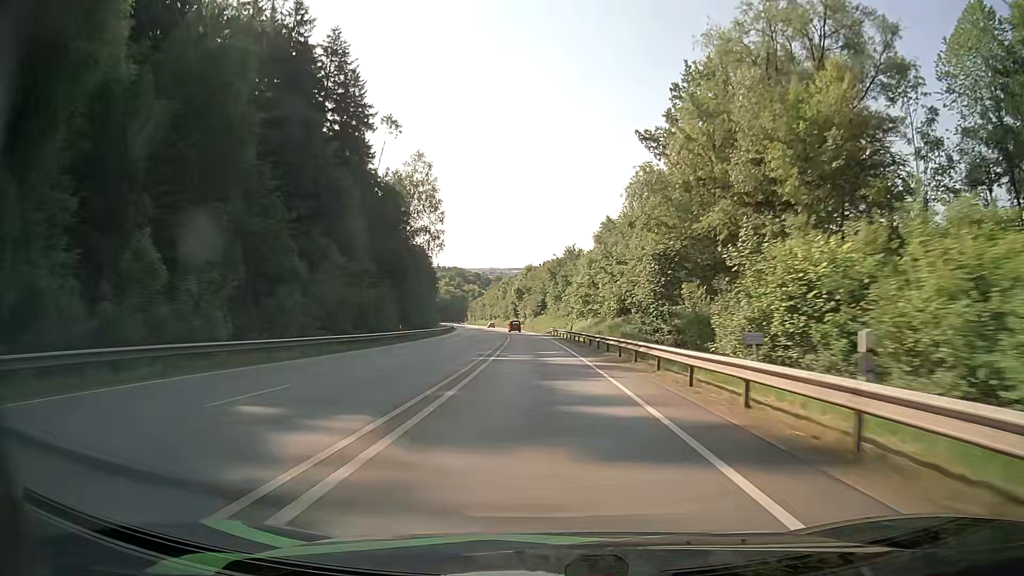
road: primary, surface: asphalt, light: Day
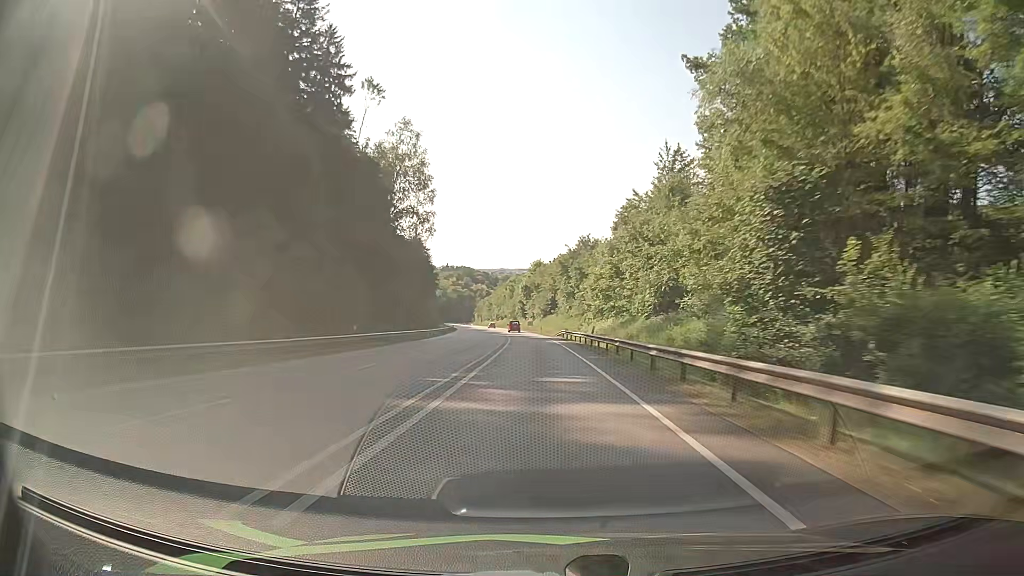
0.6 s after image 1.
(-0.1, +15.3) m; -1°
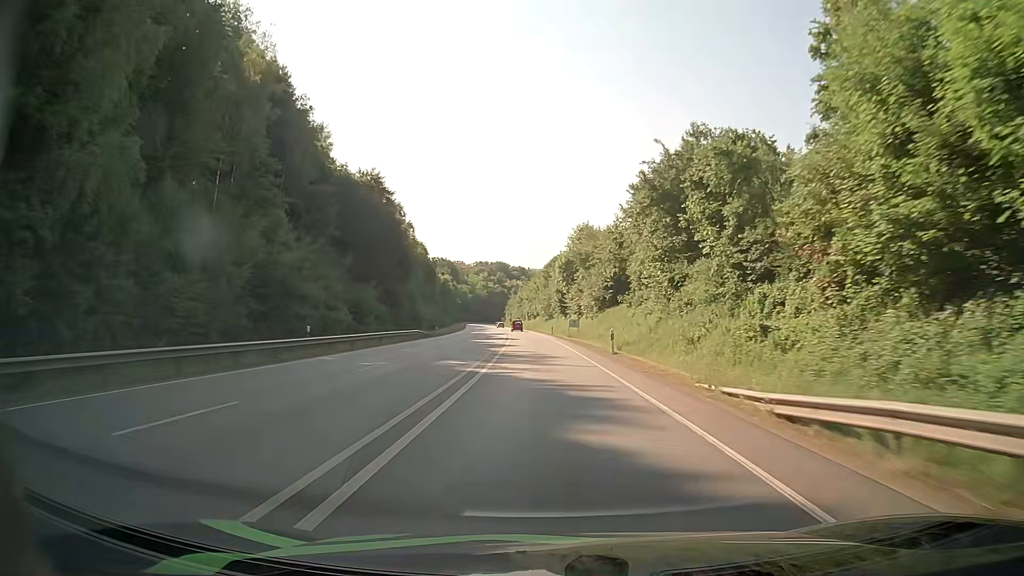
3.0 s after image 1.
(-1.8, +61.0) m; -4°
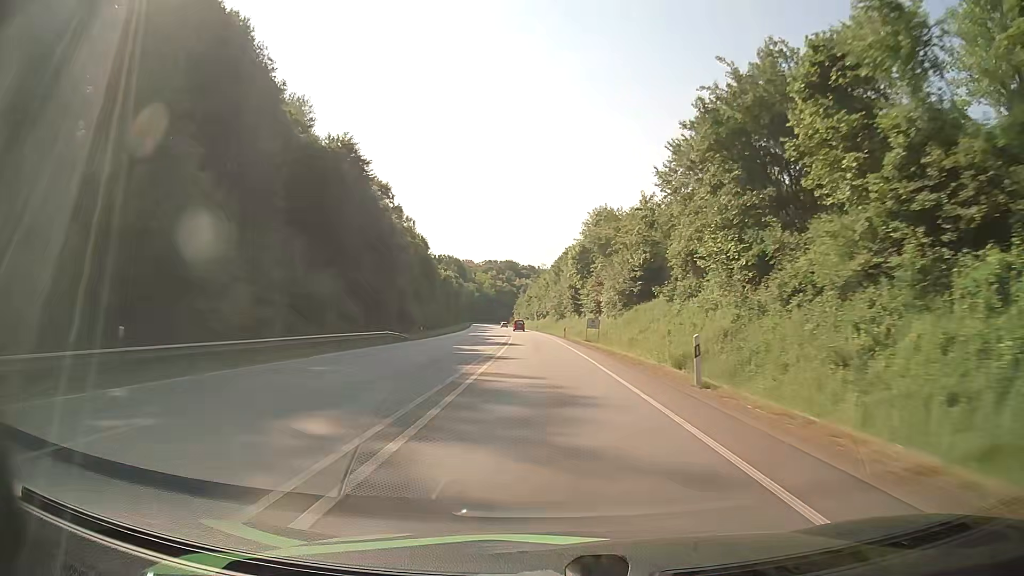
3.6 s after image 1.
(-0.1, +15.2) m; -1°
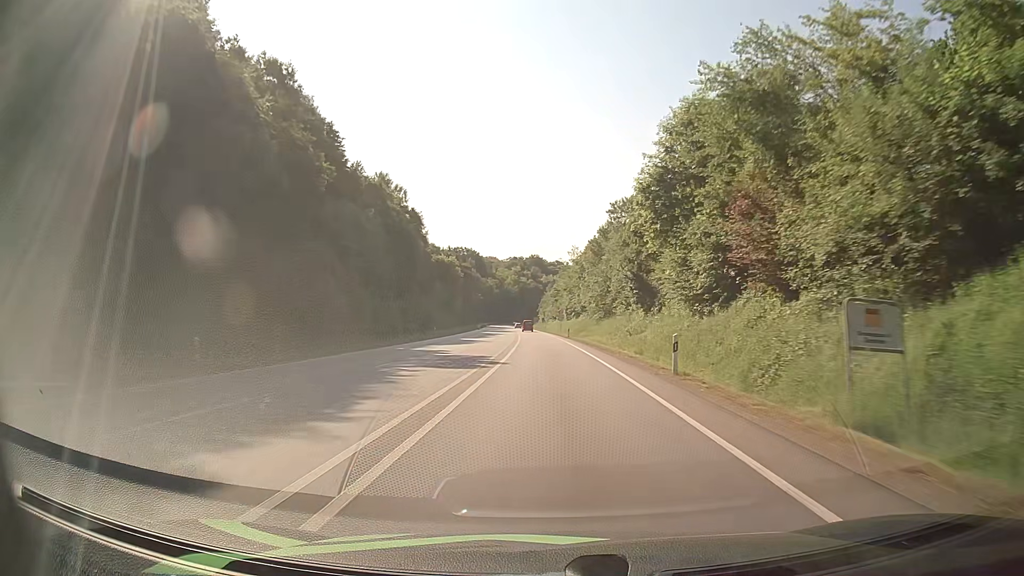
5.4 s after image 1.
(-0.9, +45.5) m; -2°
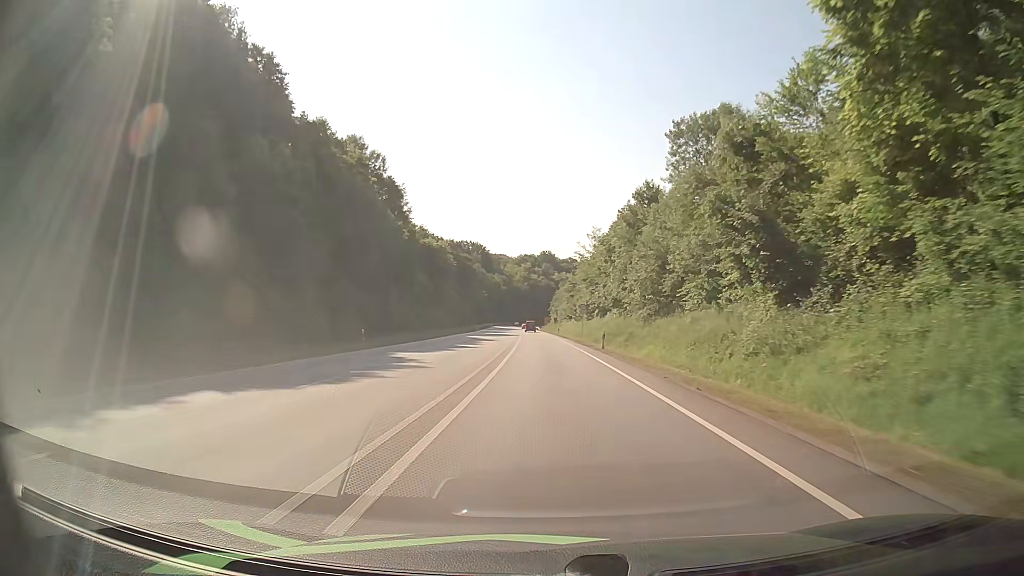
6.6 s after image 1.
(-0.4, +30.2) m; -1°
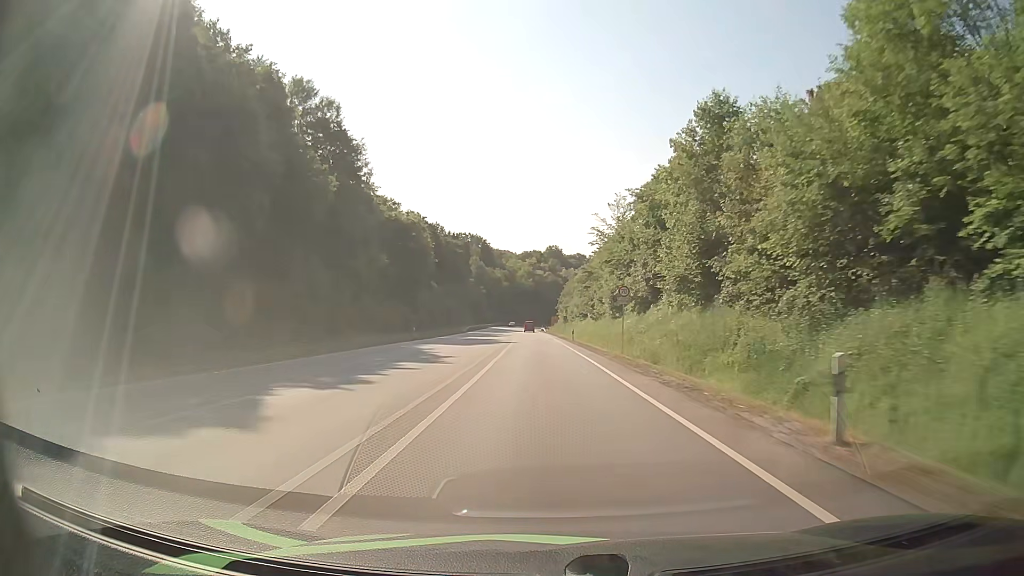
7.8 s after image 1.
(-0.1, +30.0) m; -1°
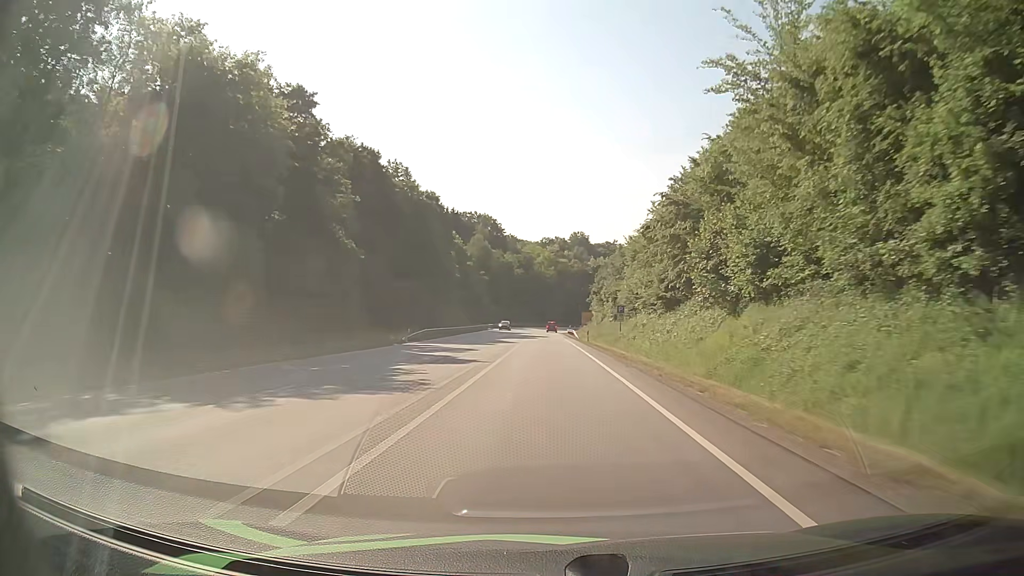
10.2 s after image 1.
(-0.9, +58.1) m; -2°
(0, +10) (0, +20) (0, +30) (0, +40) (0, +50) (0, +60) (0, +70) (0, +80) (0, +90) (0, +100) m
